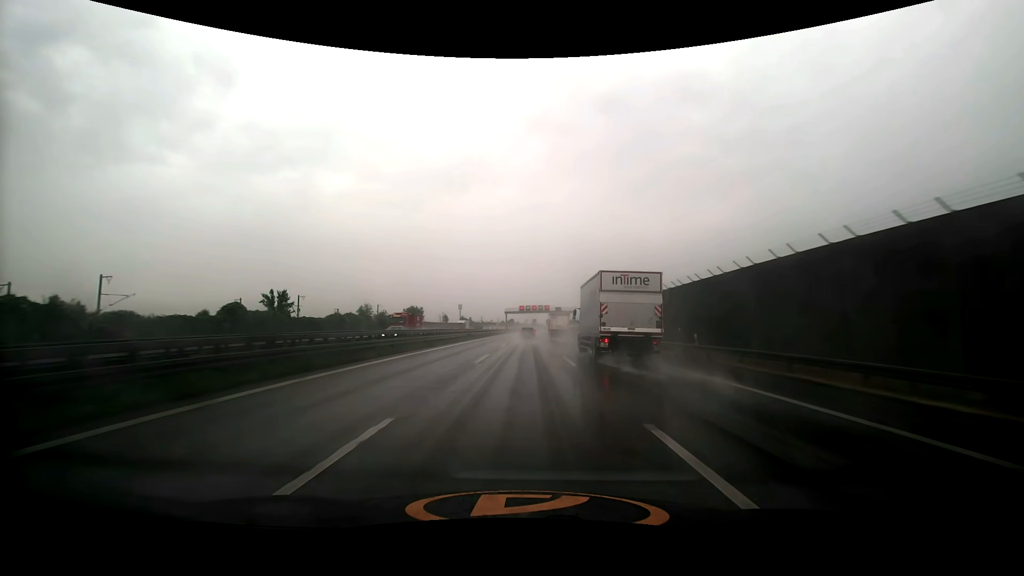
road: motorway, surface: asphalt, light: Day
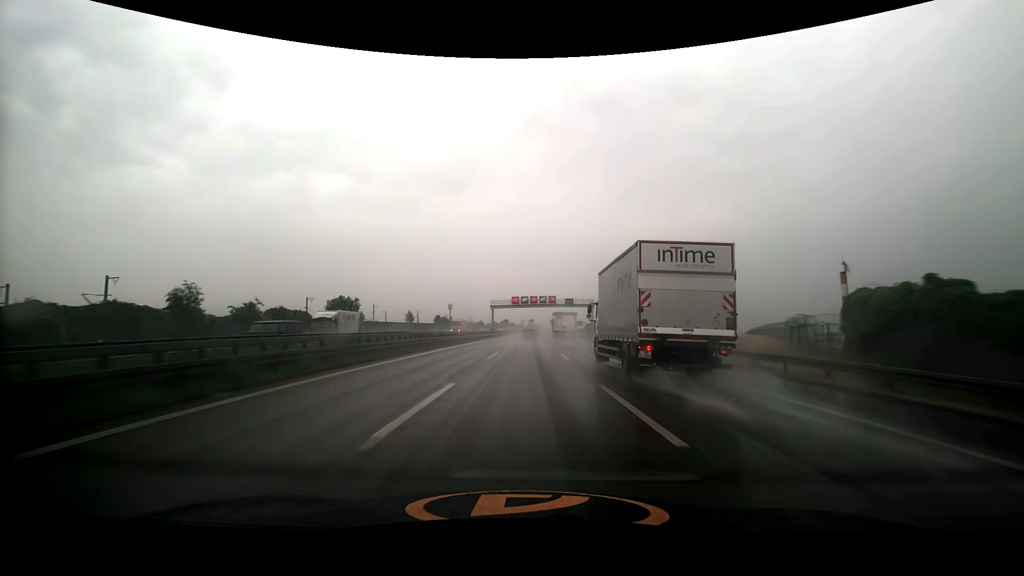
(+0.1, +49.1) m; 0°
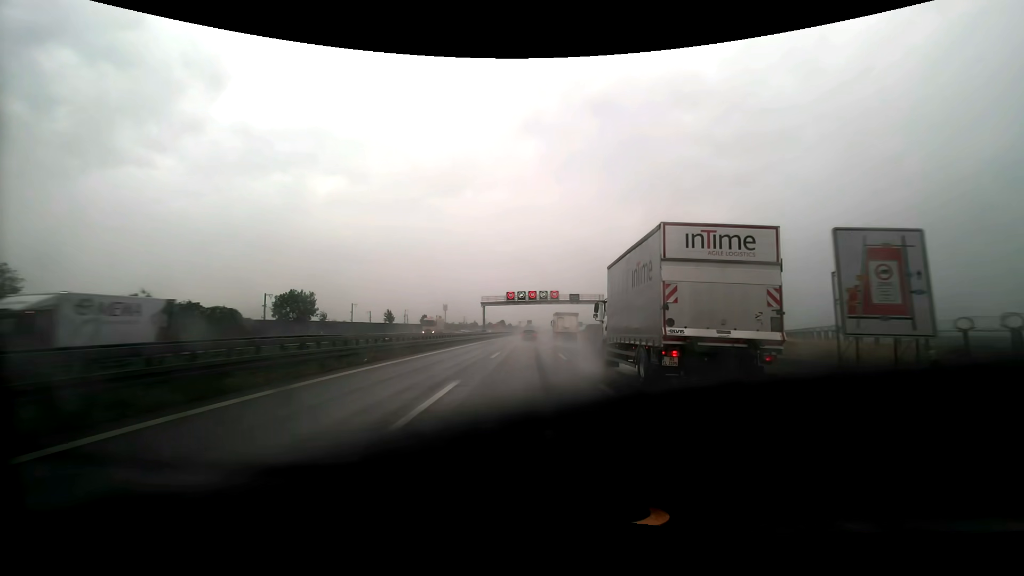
(0.0, +16.4) m; 0°
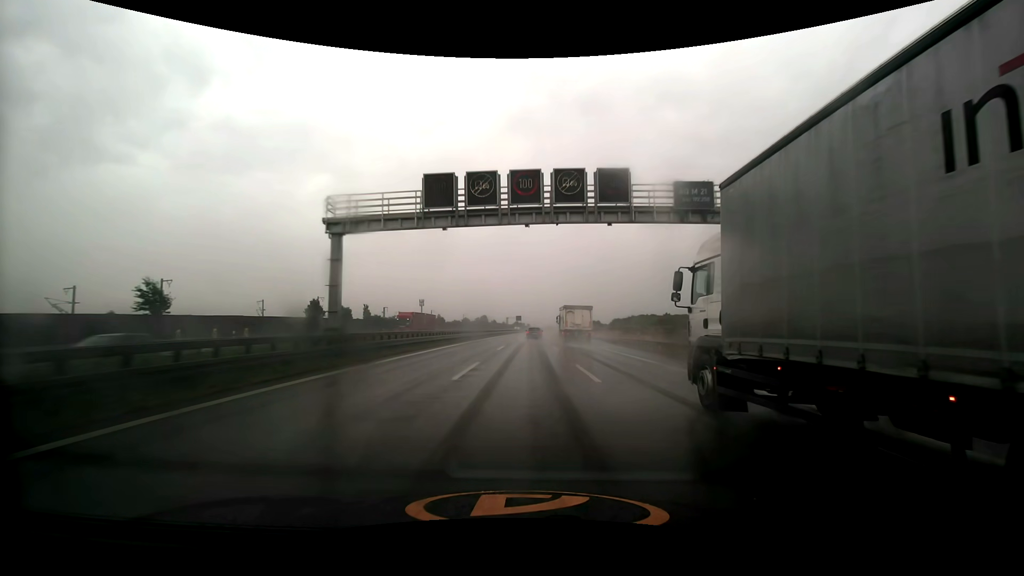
(+0.6, +66.1) m; +1°
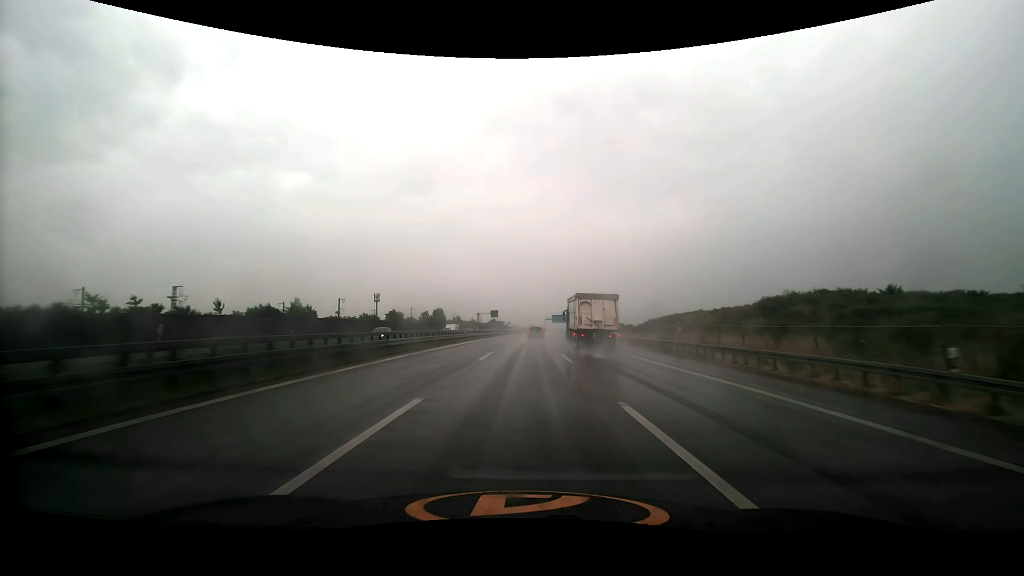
(+1.4, +82.8) m; +2°
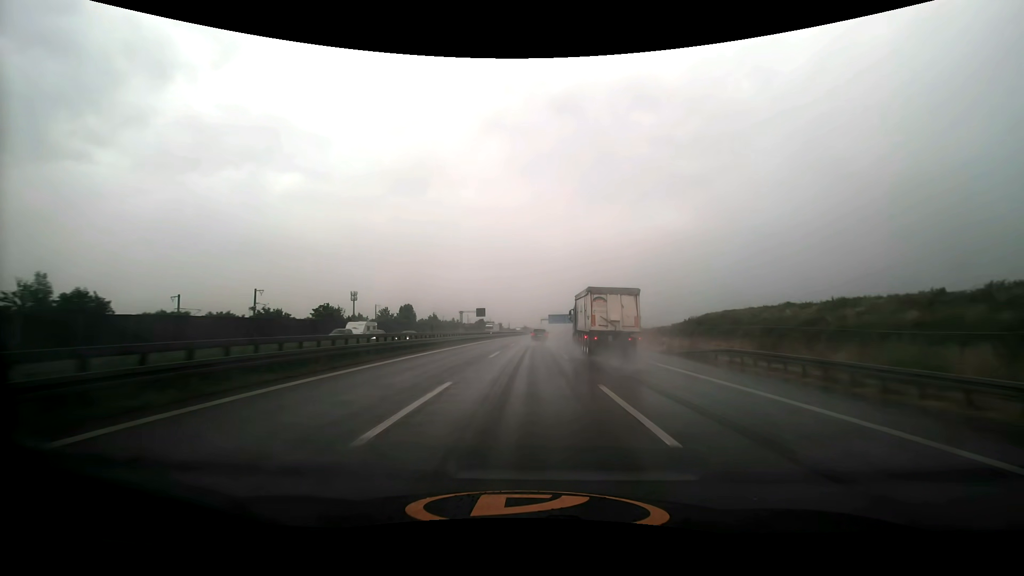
(+0.2, +33.0) m; +1°
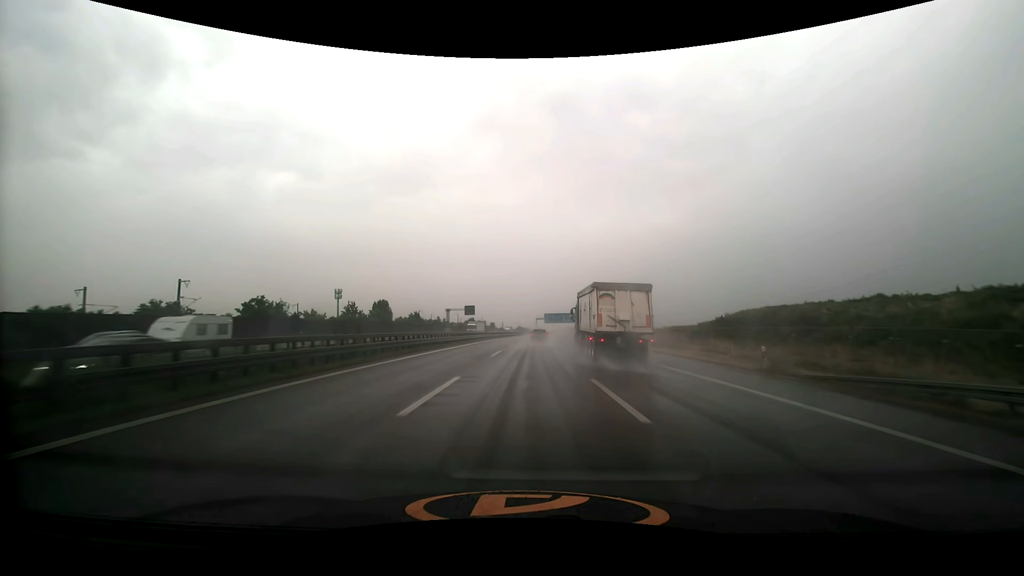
(+0.1, +16.5) m; +1°
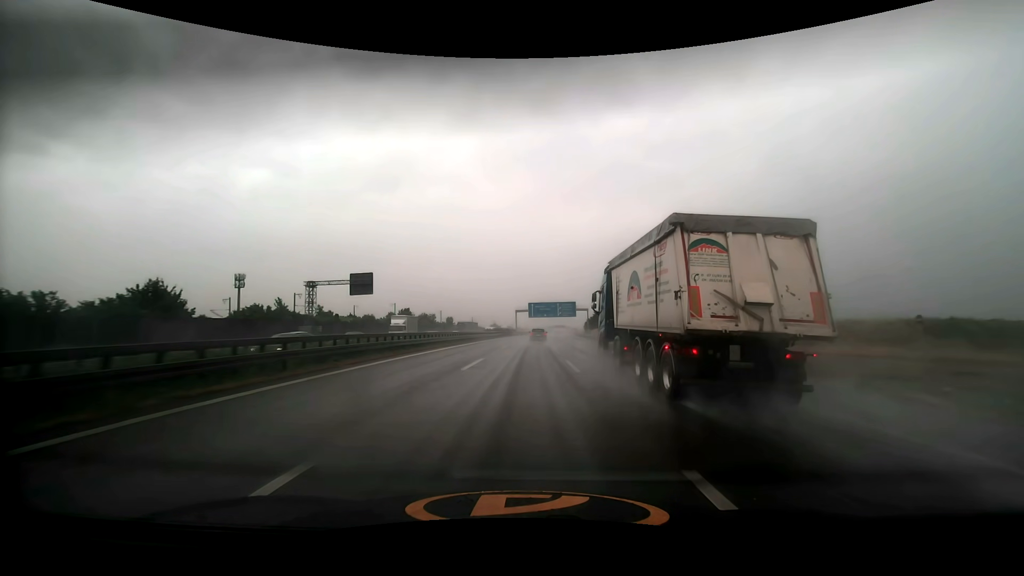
(+2.0, +81.6) m; +2°
(0, +10) (0, +20) (0, +30) (0, +40) (+1, +50) (+1, +60) (+1, +70) (+2, +80) (+2, +90) (+3, +100) m
